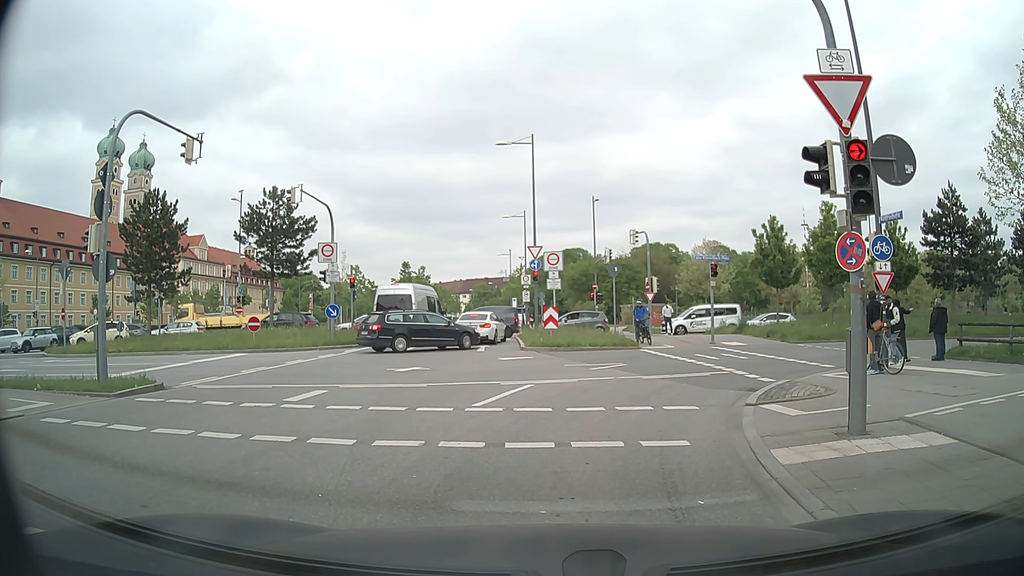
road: secondary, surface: asphalt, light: Day
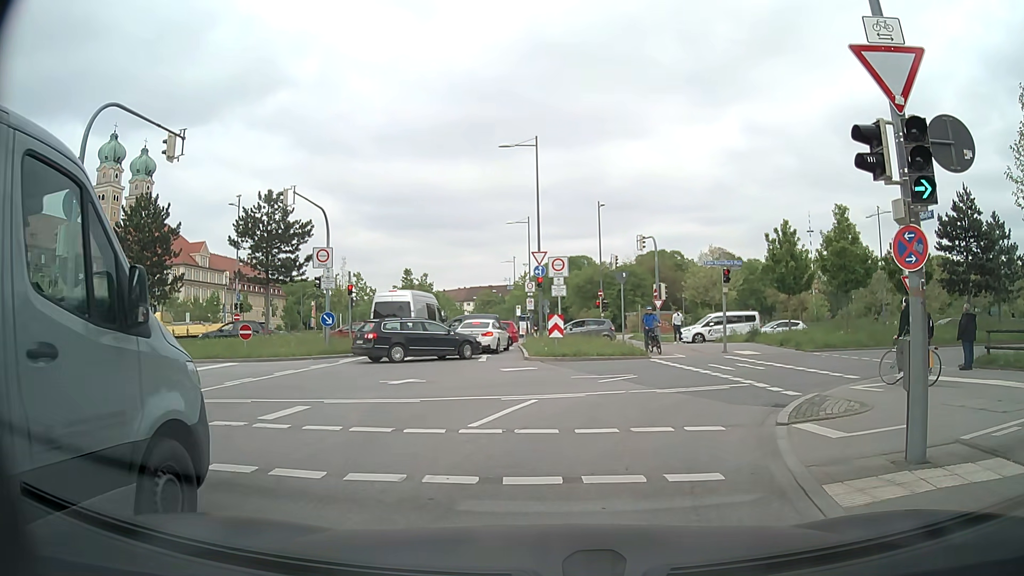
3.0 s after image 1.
(0.0, +1.3) m; -3°
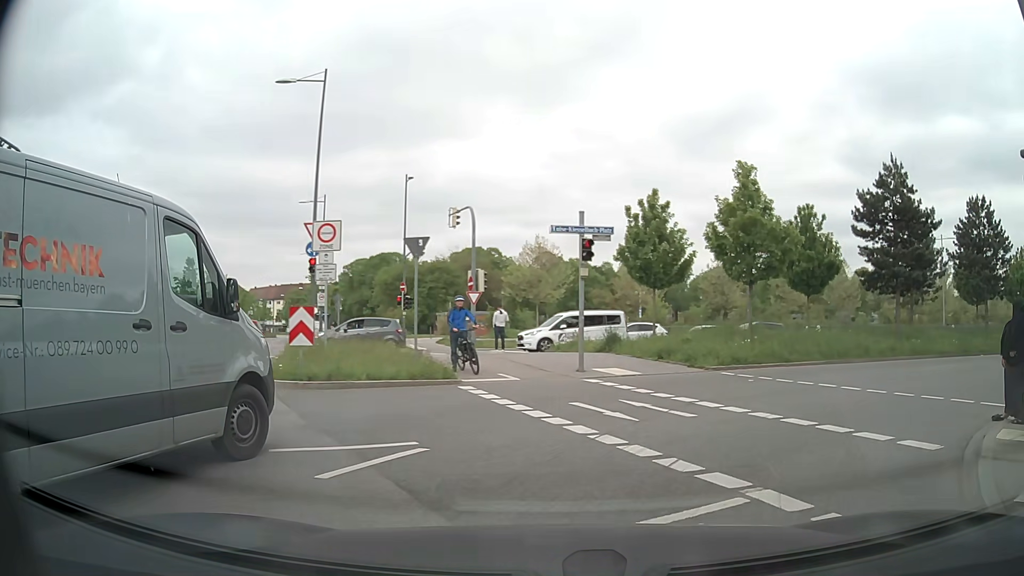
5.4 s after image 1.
(+1.1, +9.9) m; +16°
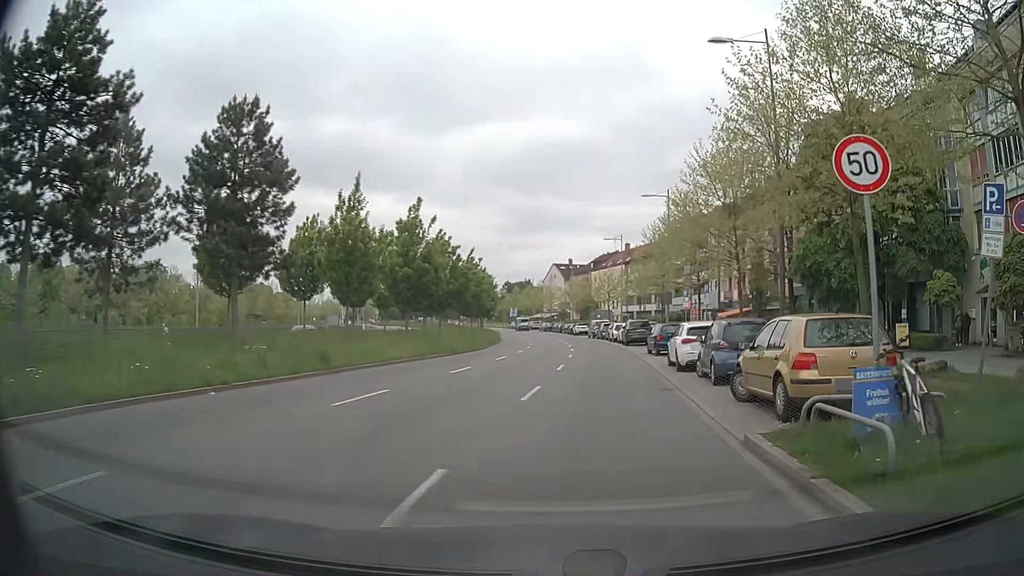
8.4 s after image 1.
(+9.4, +13.8) m; +62°
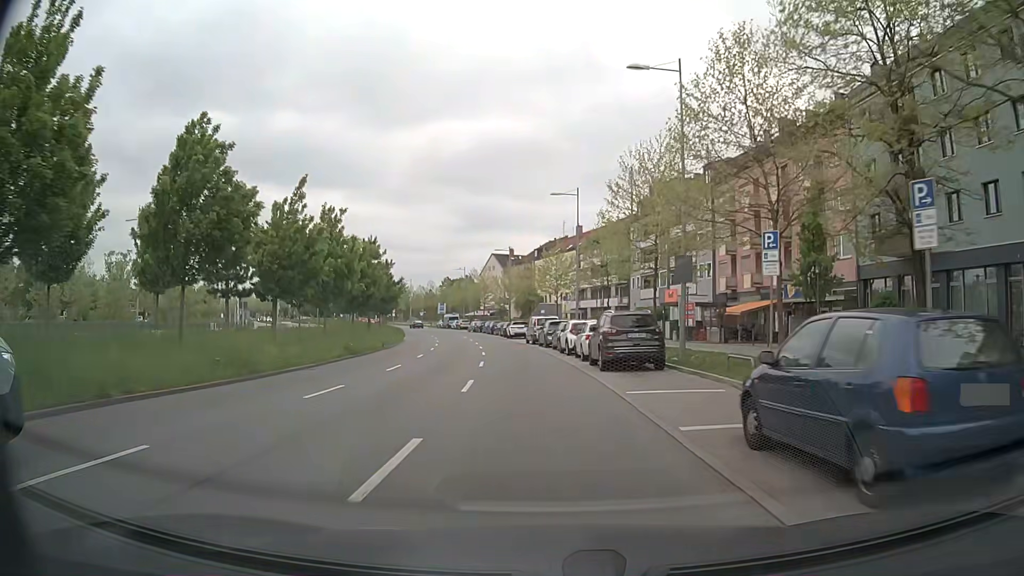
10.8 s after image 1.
(+1.9, +25.5) m; +5°
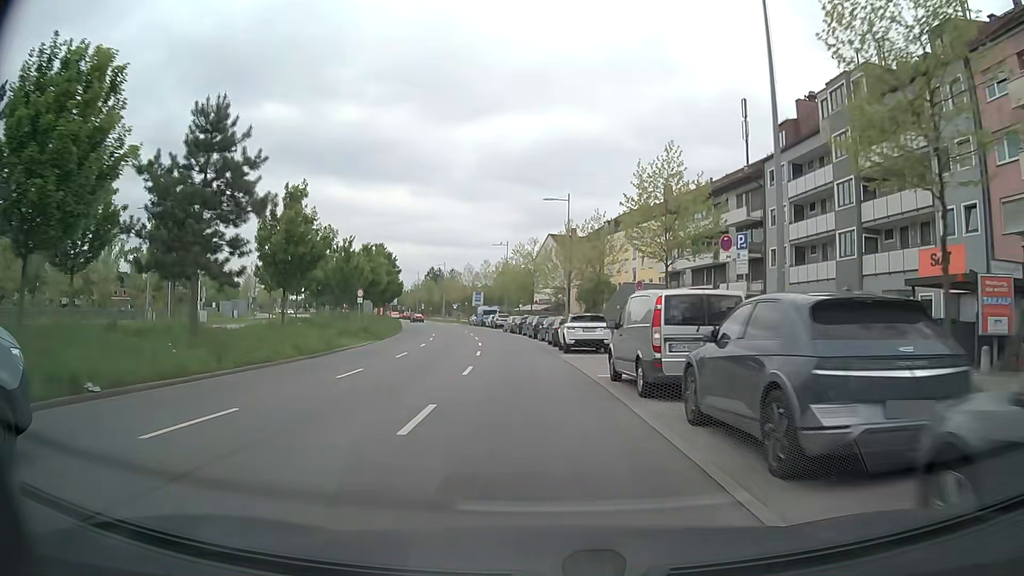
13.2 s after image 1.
(-1.4, +33.4) m; -5°
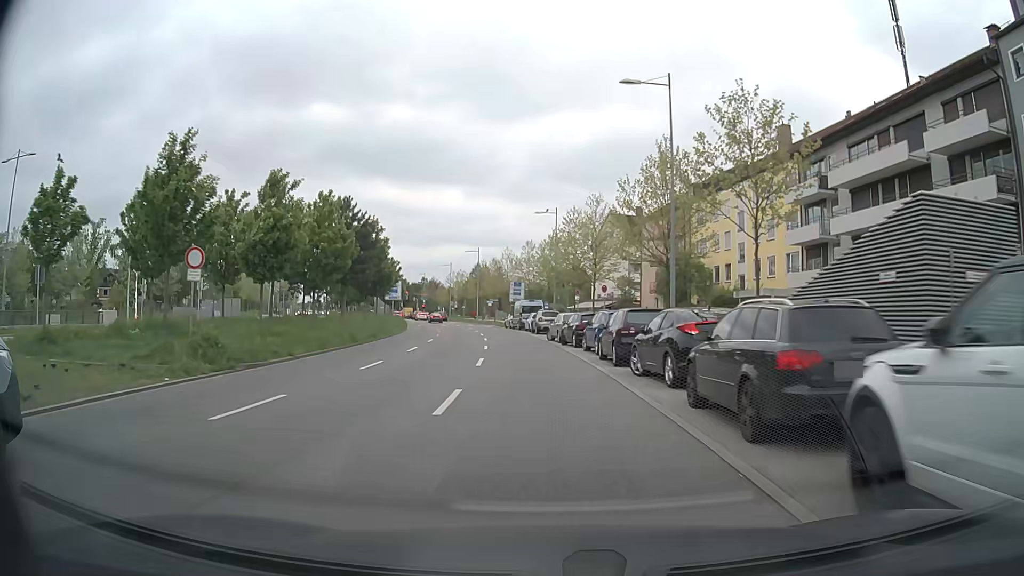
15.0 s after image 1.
(-1.0, +25.8) m; -4°
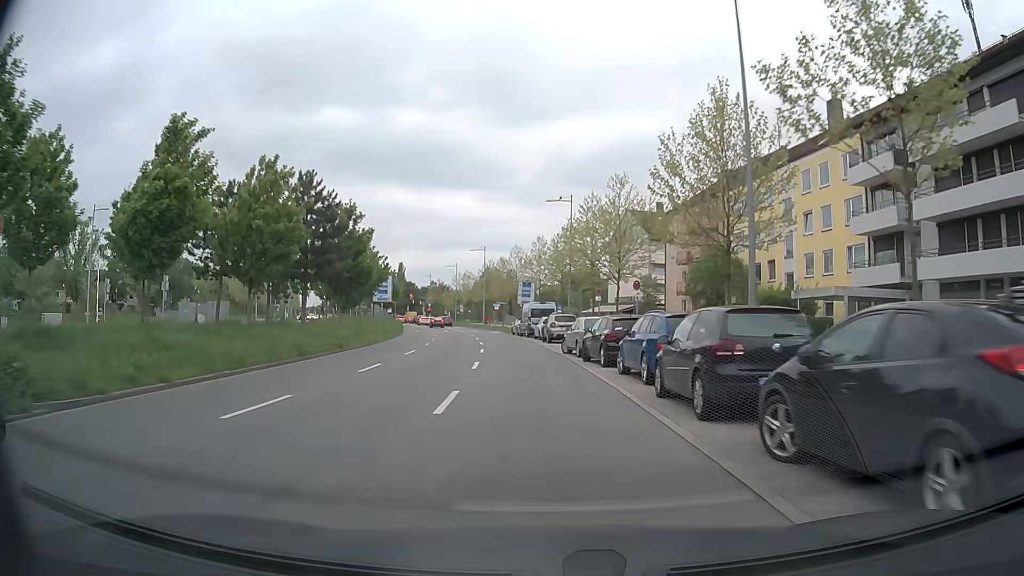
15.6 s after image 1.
(-0.1, +8.5) m; -1°
(0, +10) (-1, +20) (-2, +30) (-3, +40) (-5, +50) (-7, +59) (-9, +69) (-11, +79) (-14, +89) (-16, +98) m
